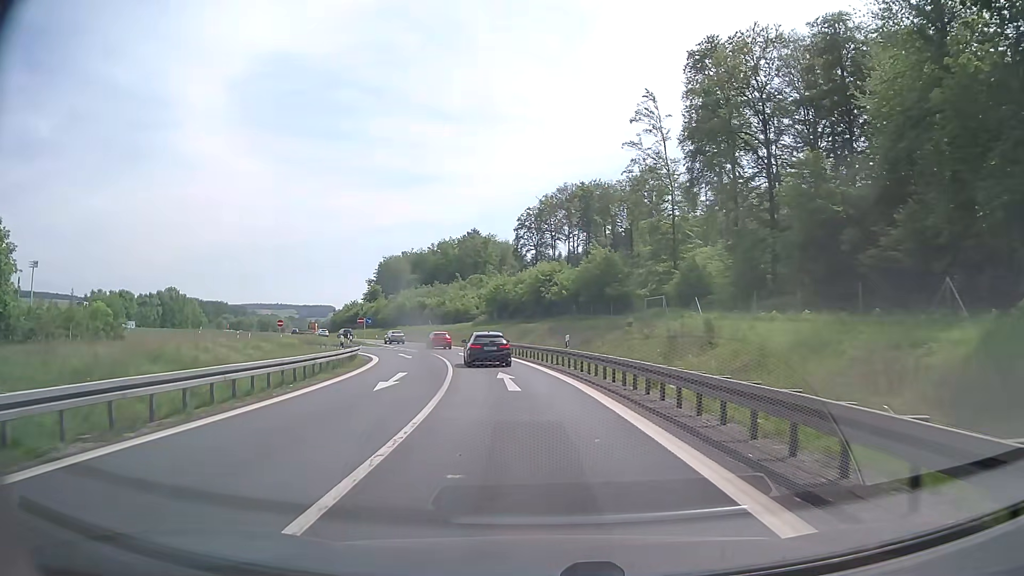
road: motorway_link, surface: asphalt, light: Day
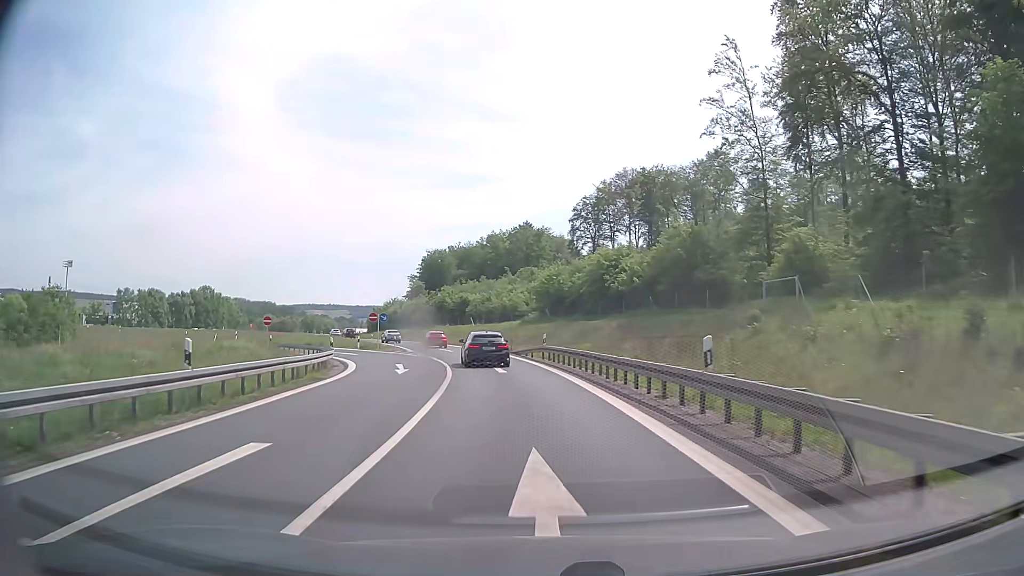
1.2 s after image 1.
(-0.6, +15.7) m; -5°
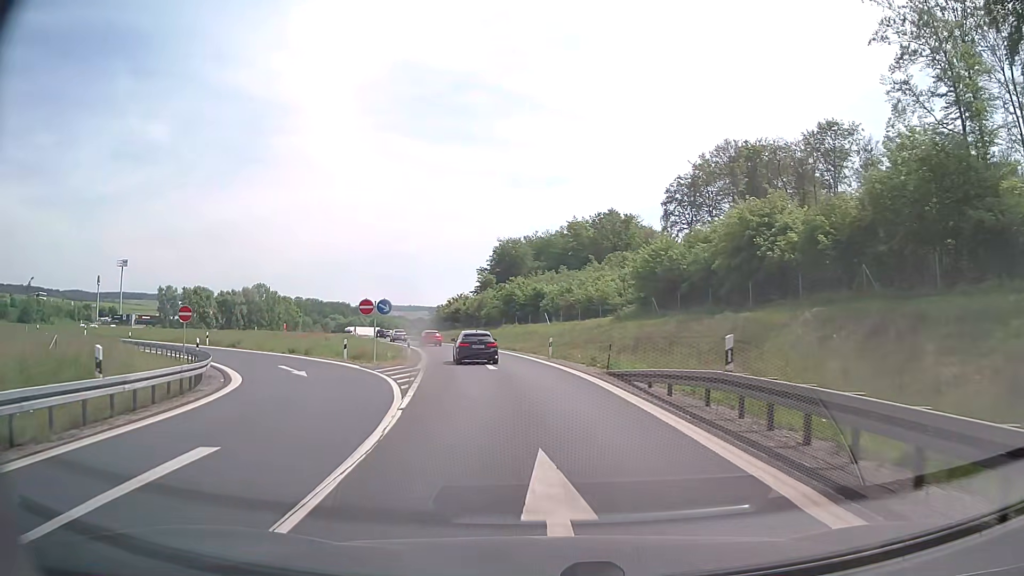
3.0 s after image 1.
(-1.4, +23.2) m; -7°
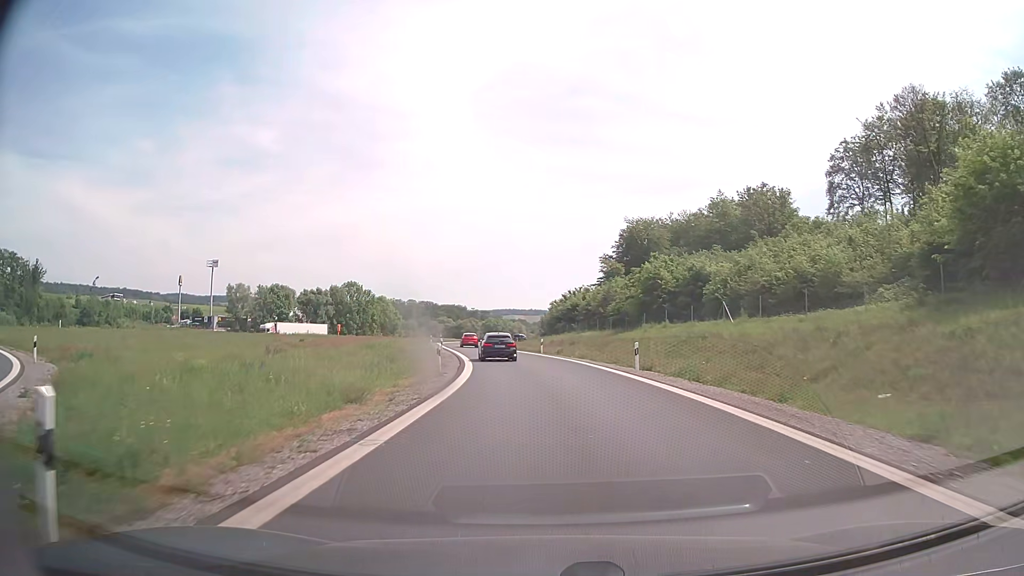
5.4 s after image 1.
(-3.0, +31.4) m; -10°
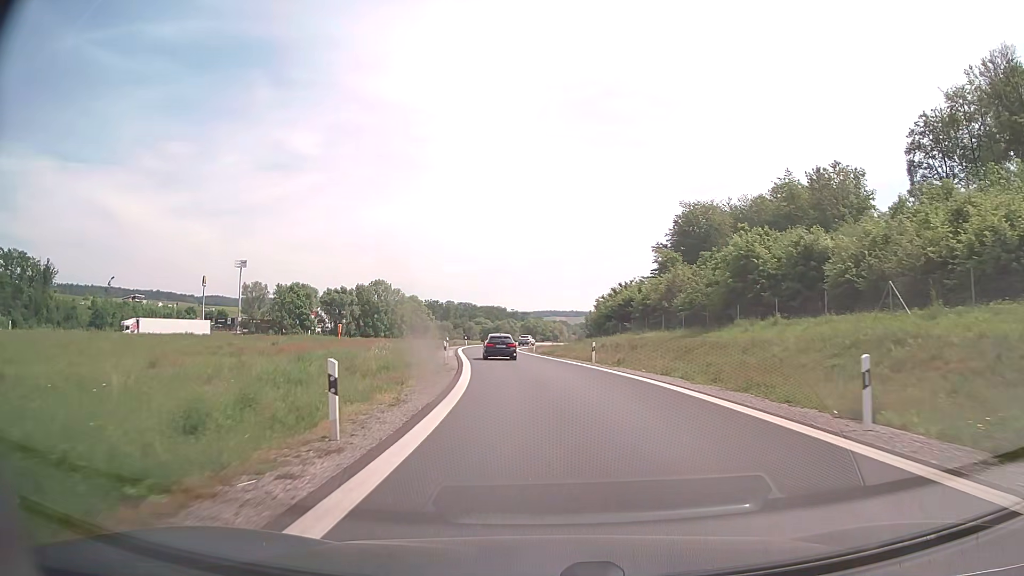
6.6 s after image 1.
(-0.5, +16.5) m; -3°
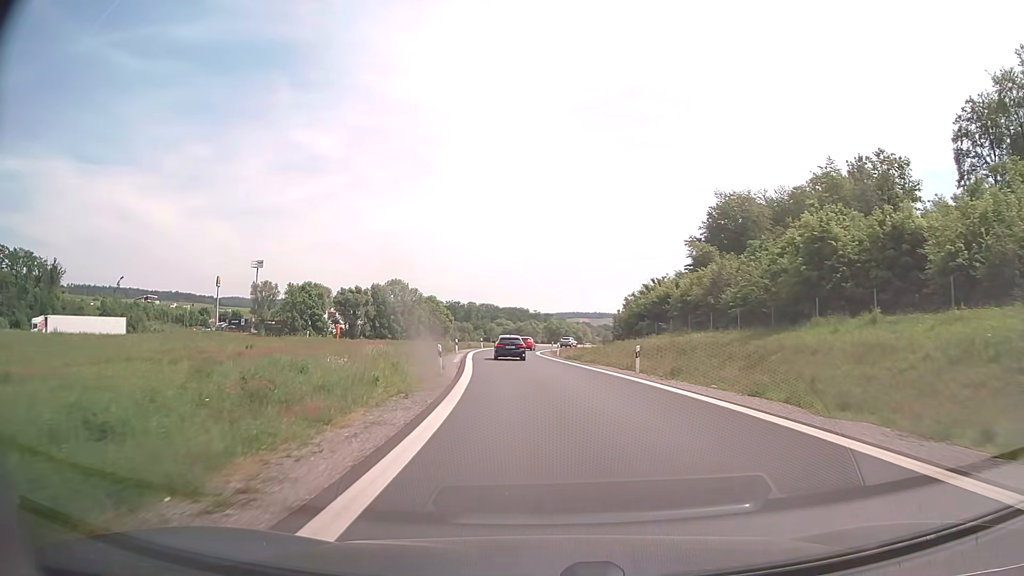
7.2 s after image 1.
(-0.2, +8.6) m; -2°
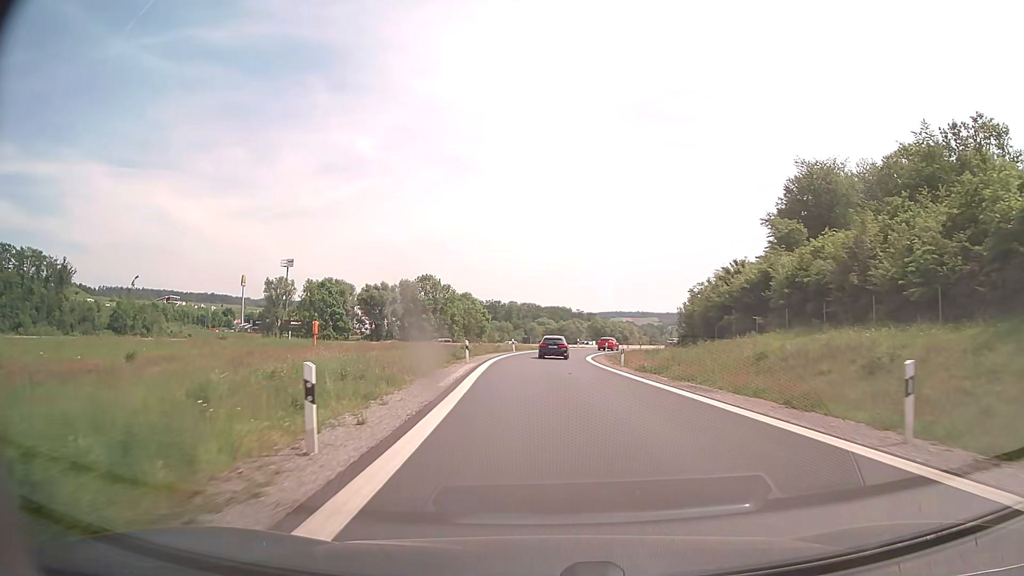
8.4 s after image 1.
(-0.6, +17.9) m; -3°
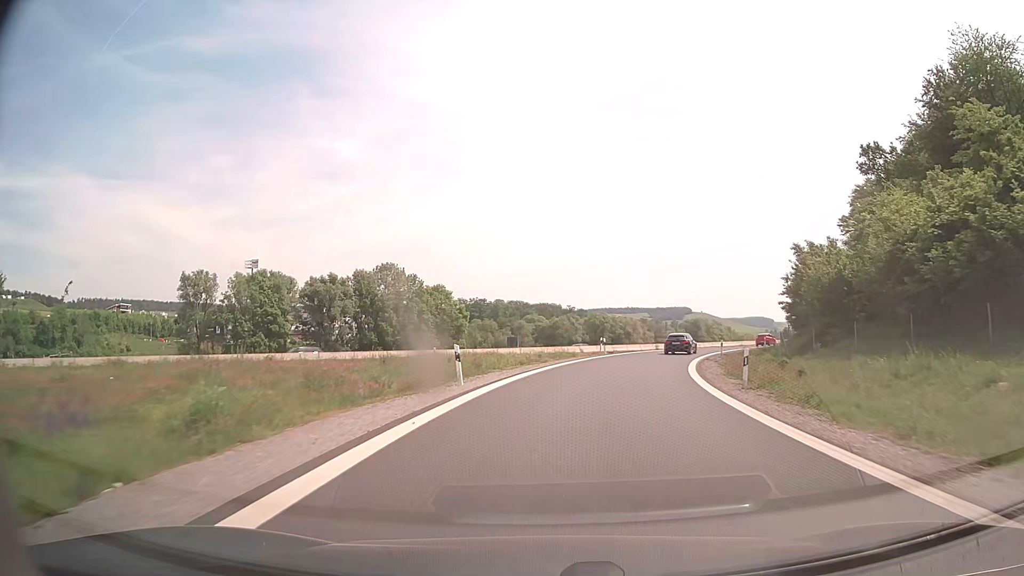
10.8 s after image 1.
(-0.6, +38.3) m; +1°
(0, +10) (+1, +20) (+3, +30) (+6, +39) (+9, +49) (+14, +58) (+19, +66) (+24, +75) (+30, +83) (+36, +91) m
